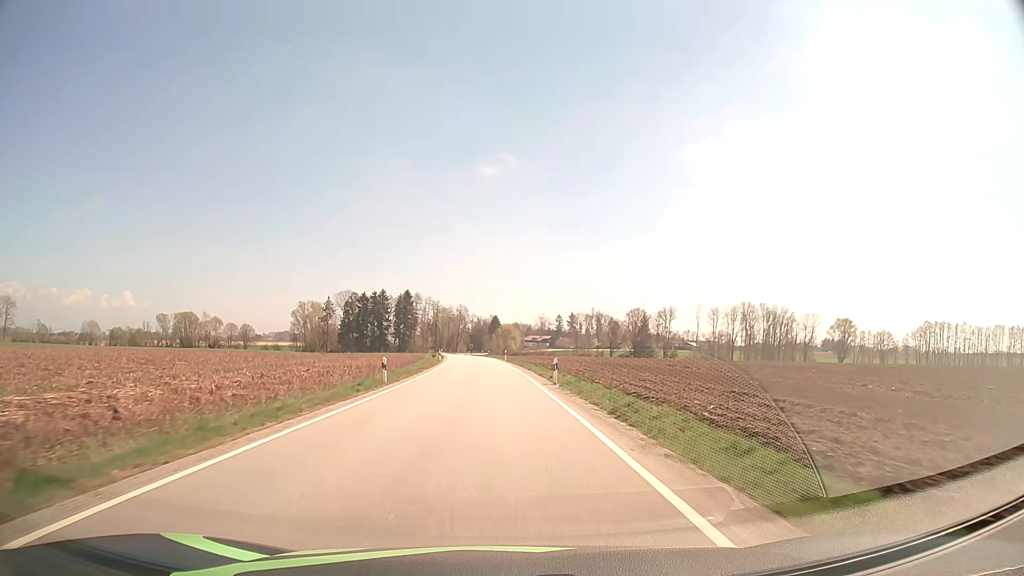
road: tertiary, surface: asphalt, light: Day
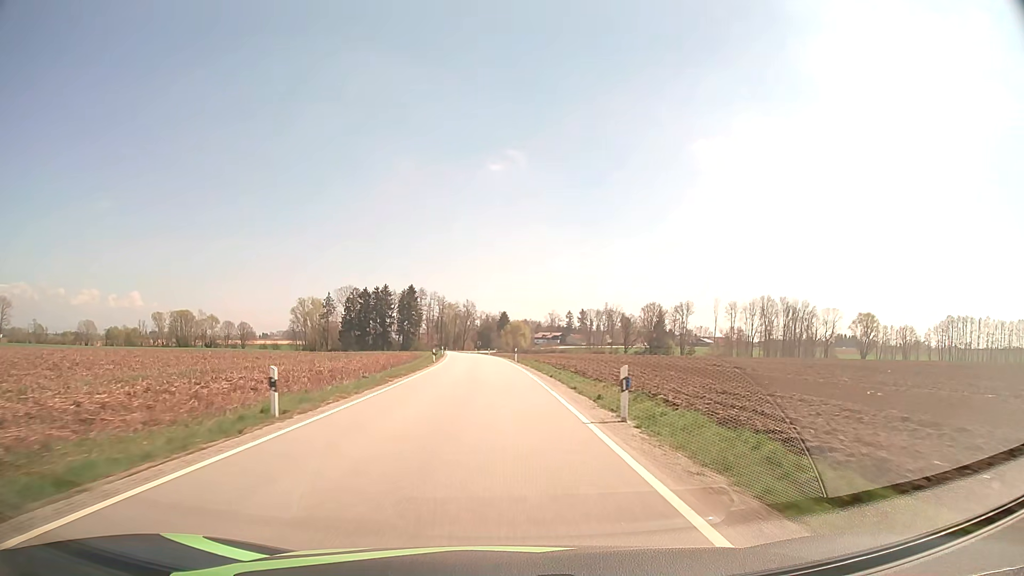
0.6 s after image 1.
(-0.1, +13.3) m; -1°
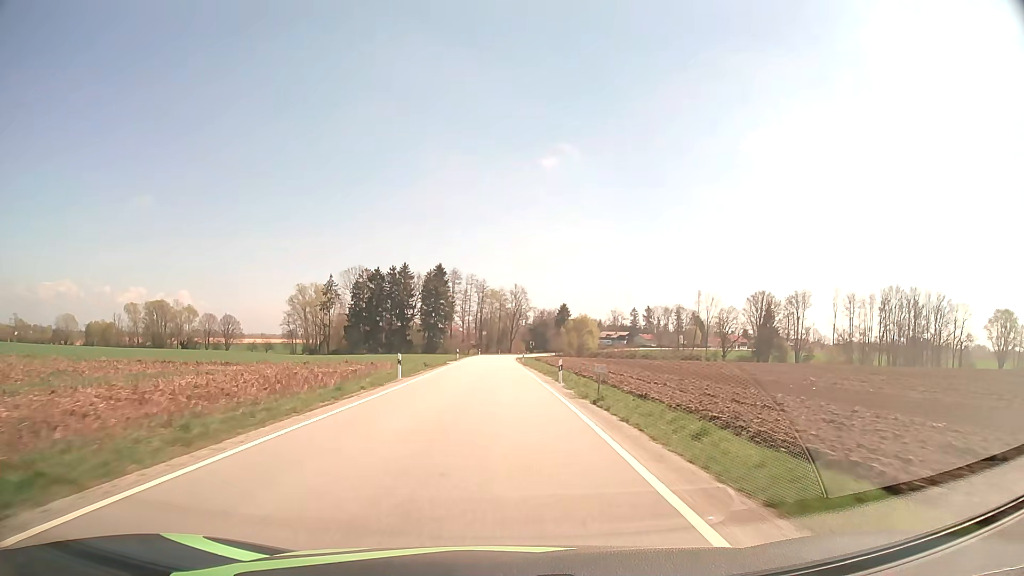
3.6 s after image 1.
(-2.4, +67.2) m; -4°
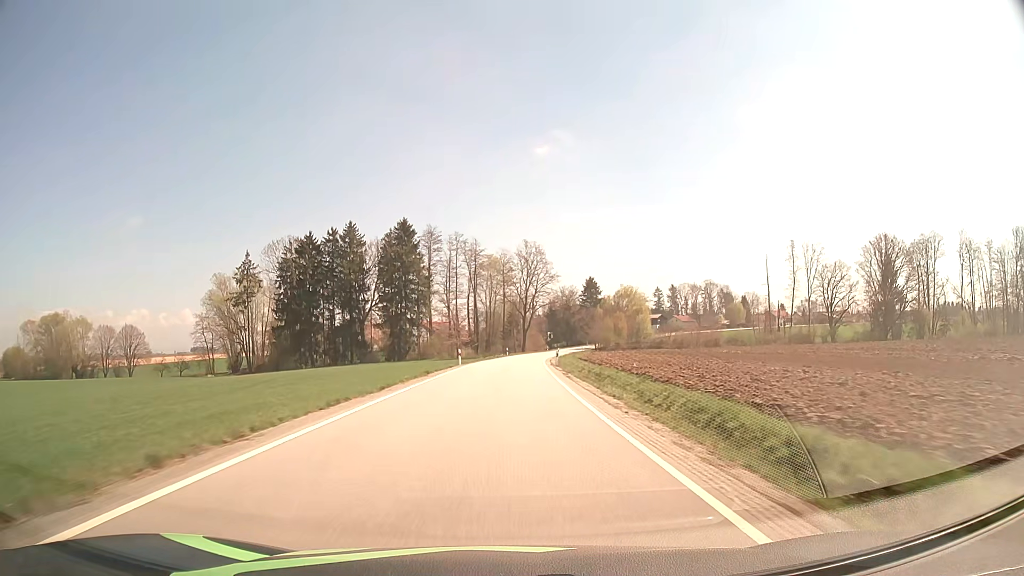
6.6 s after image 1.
(-1.1, +68.7) m; -1°
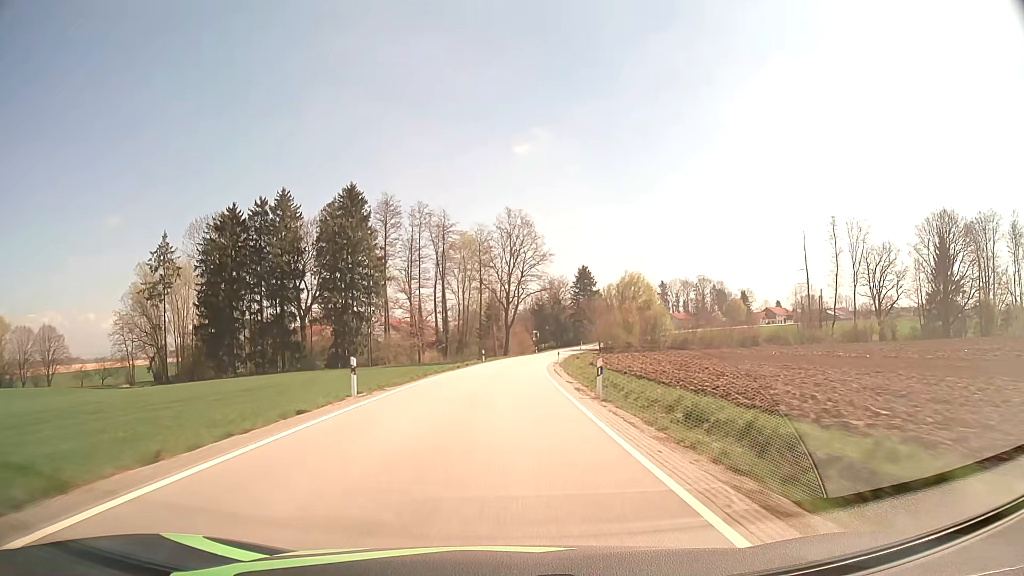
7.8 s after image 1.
(+0.3, +27.7) m; +2°
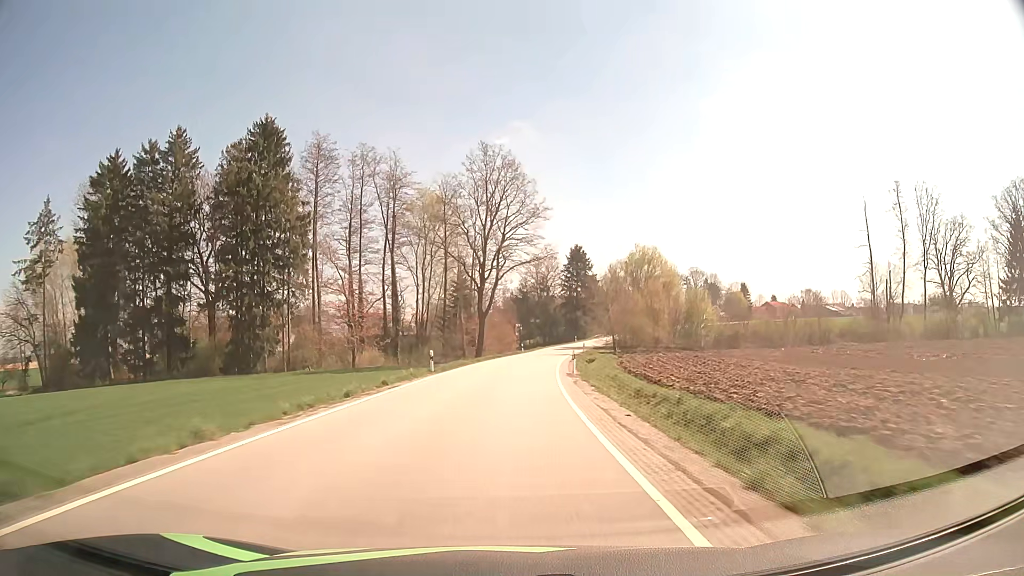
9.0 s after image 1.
(+0.4, +27.7) m; +2°
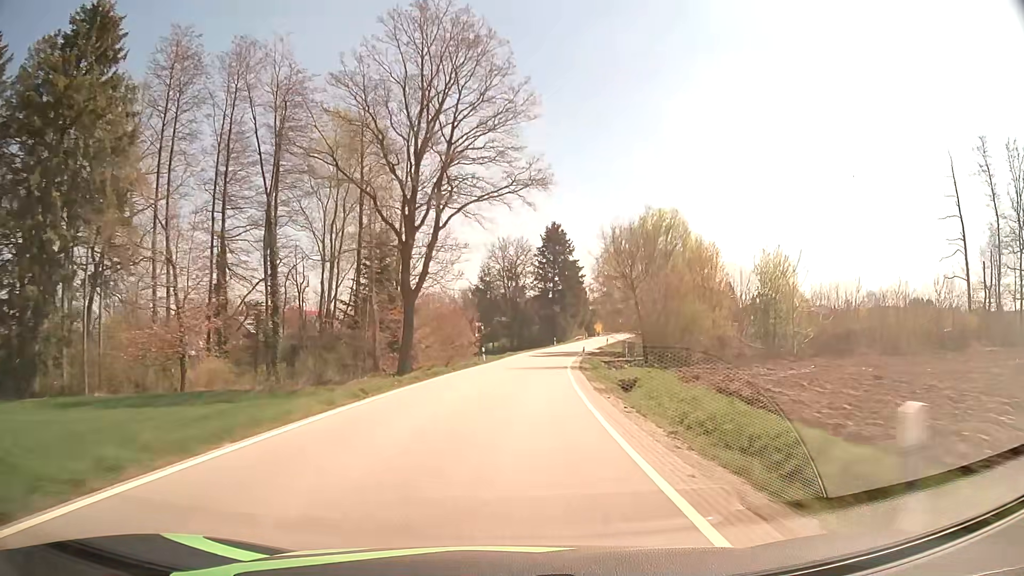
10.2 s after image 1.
(+0.6, +27.8) m; +3°
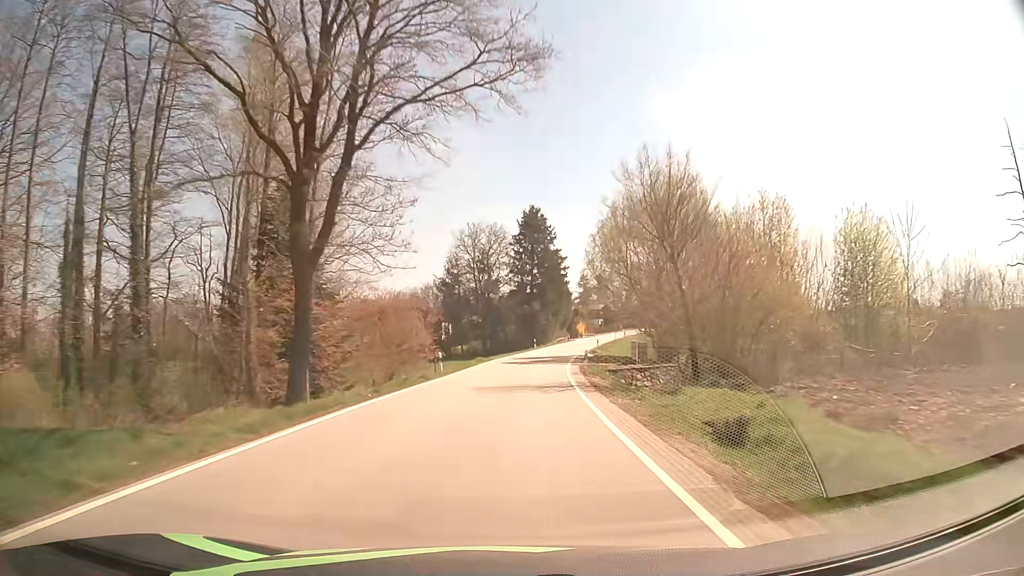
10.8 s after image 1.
(+0.3, +13.9) m; +2°
